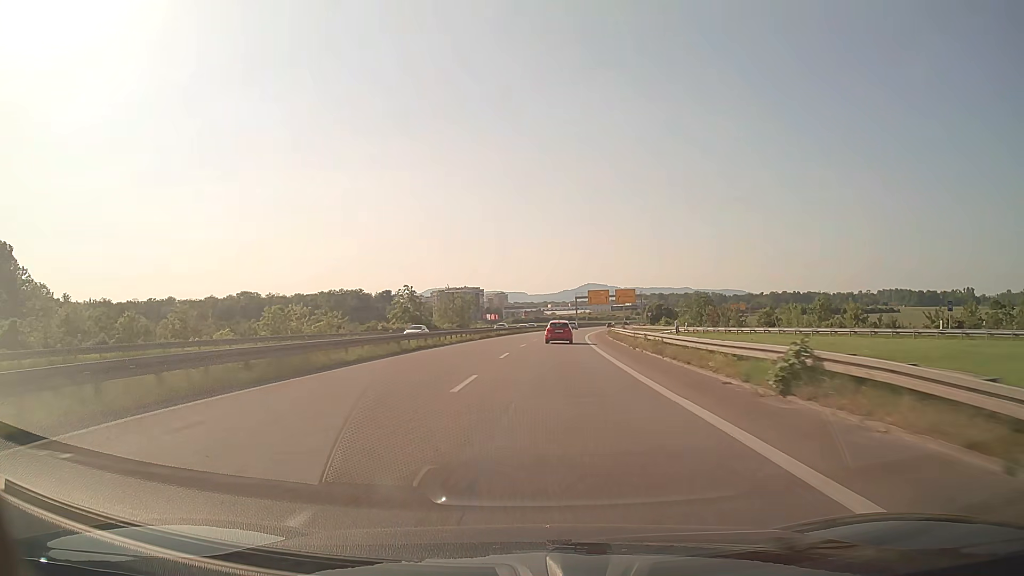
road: trunk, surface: asphalt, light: Day
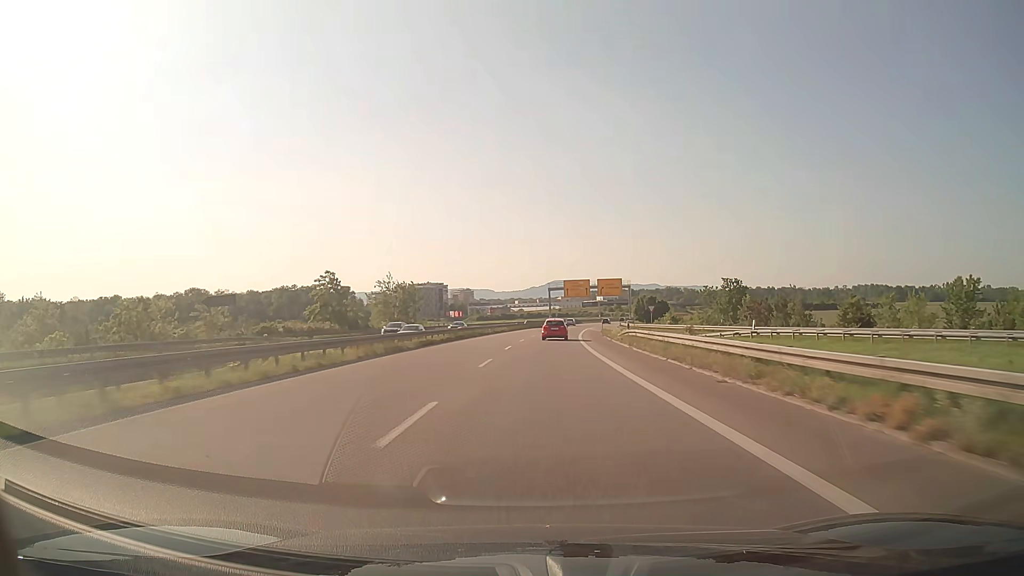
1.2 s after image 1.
(+0.7, +29.6) m; +3°
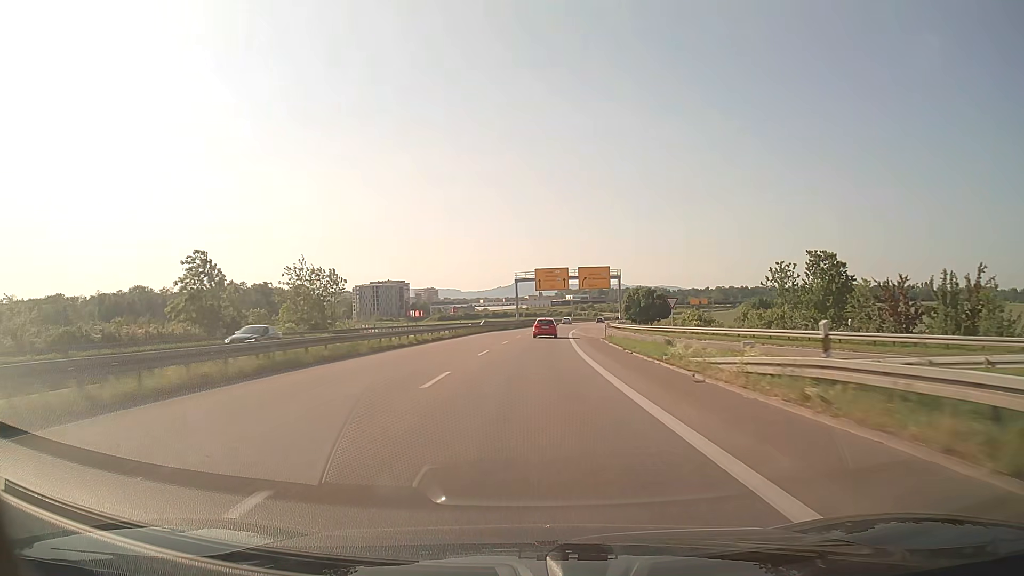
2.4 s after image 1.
(+0.7, +29.8) m; +3°
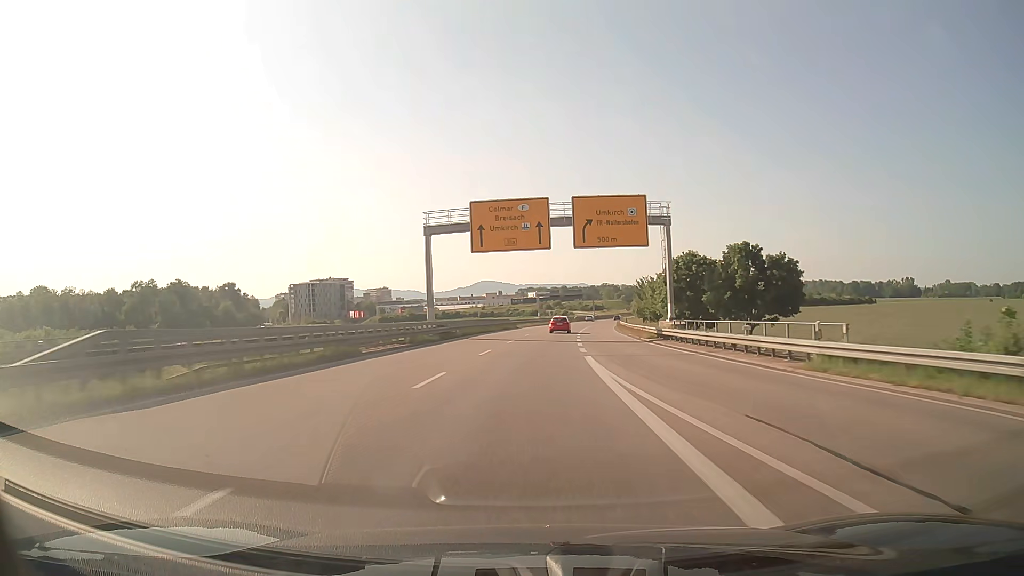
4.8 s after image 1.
(+1.9, +60.1) m; +3°
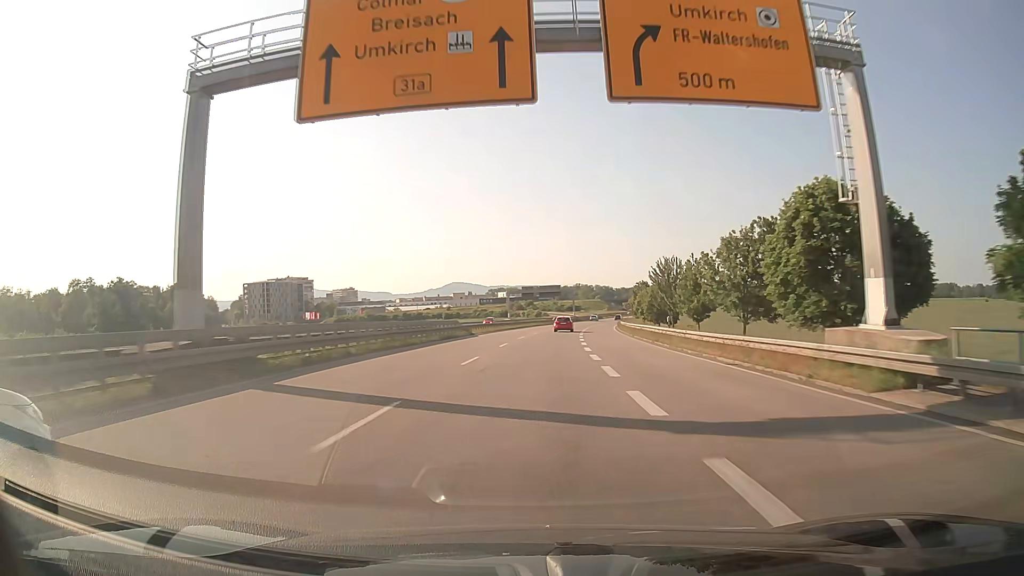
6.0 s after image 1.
(+0.6, +30.4) m; +2°
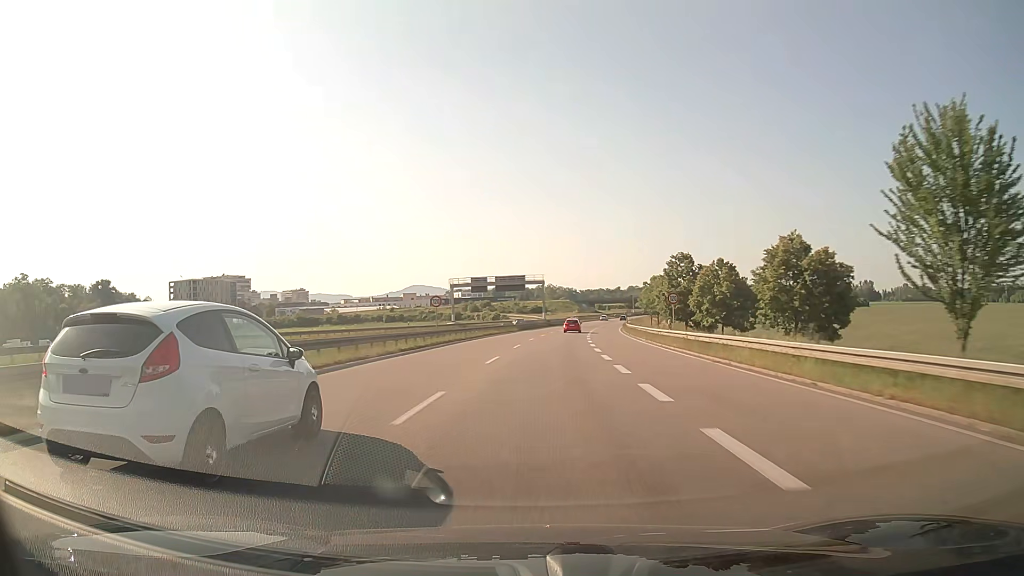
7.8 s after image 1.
(+1.3, +46.3) m; +3°
